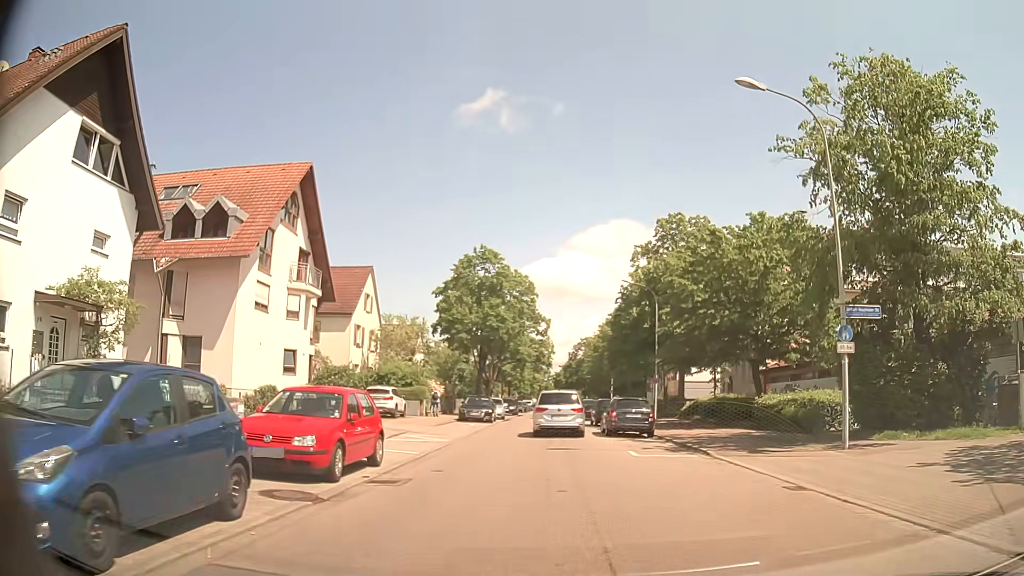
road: residential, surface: asphalt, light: Day
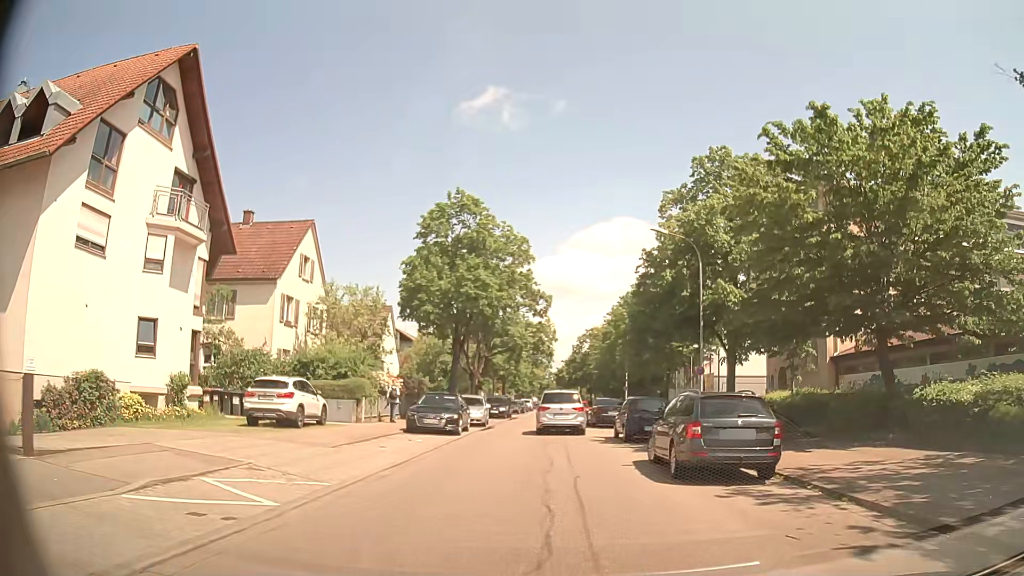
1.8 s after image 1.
(-0.1, +13.4) m; -1°
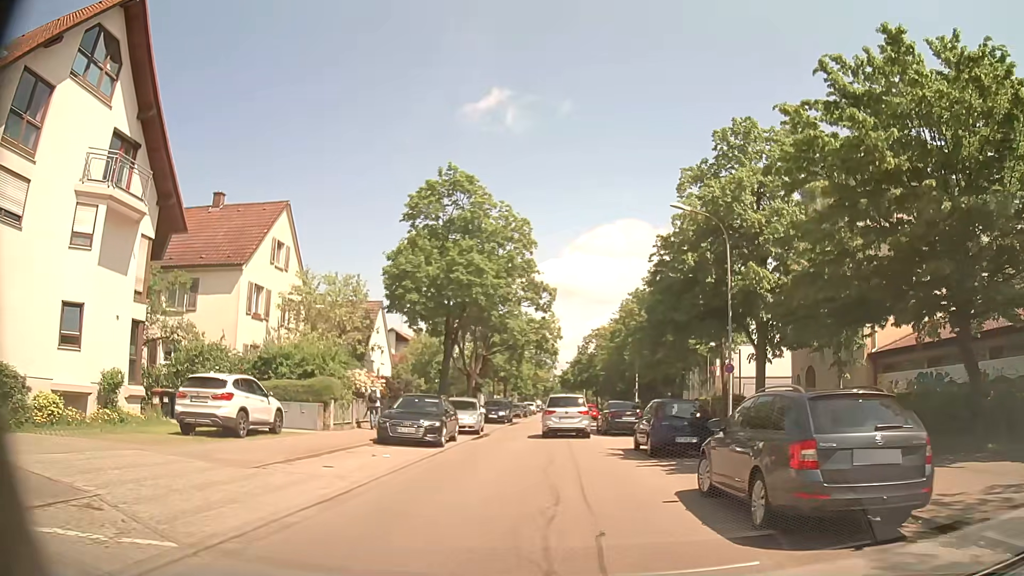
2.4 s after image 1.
(0.0, +4.5) m; 0°
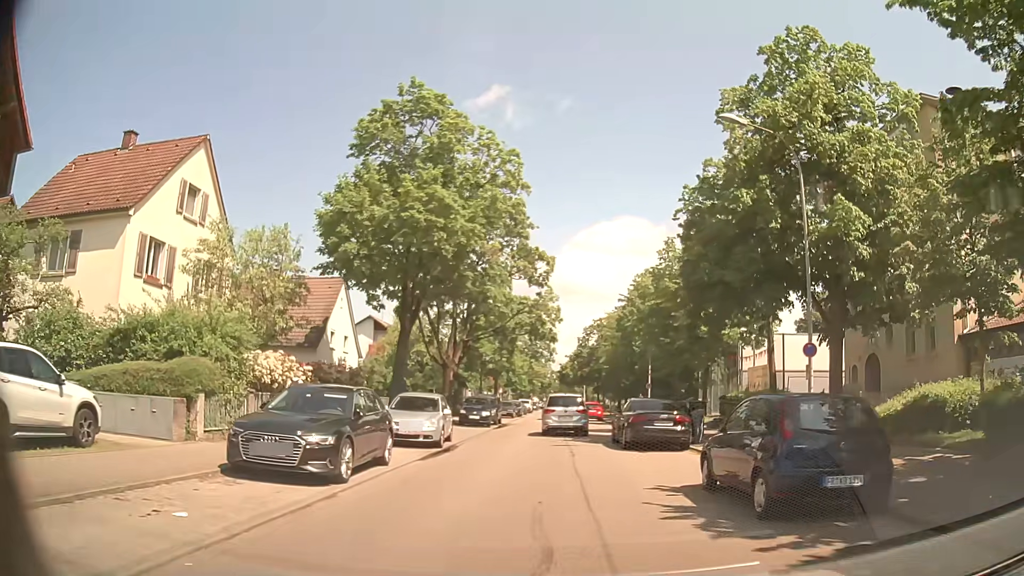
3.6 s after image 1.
(0.0, +9.0) m; -1°
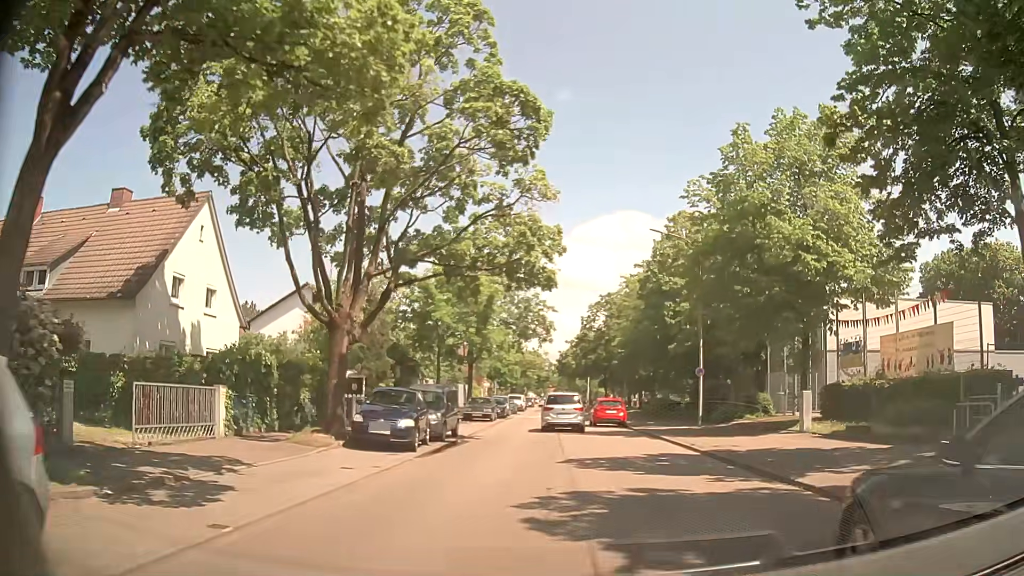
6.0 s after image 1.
(+0.3, +18.0) m; 0°
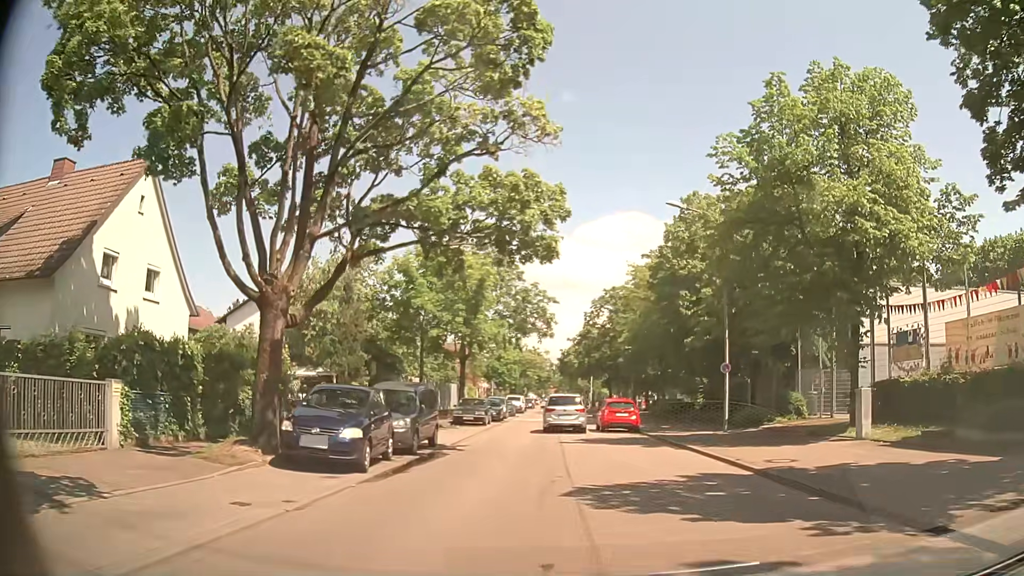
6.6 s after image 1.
(+0.1, +4.5) m; +1°
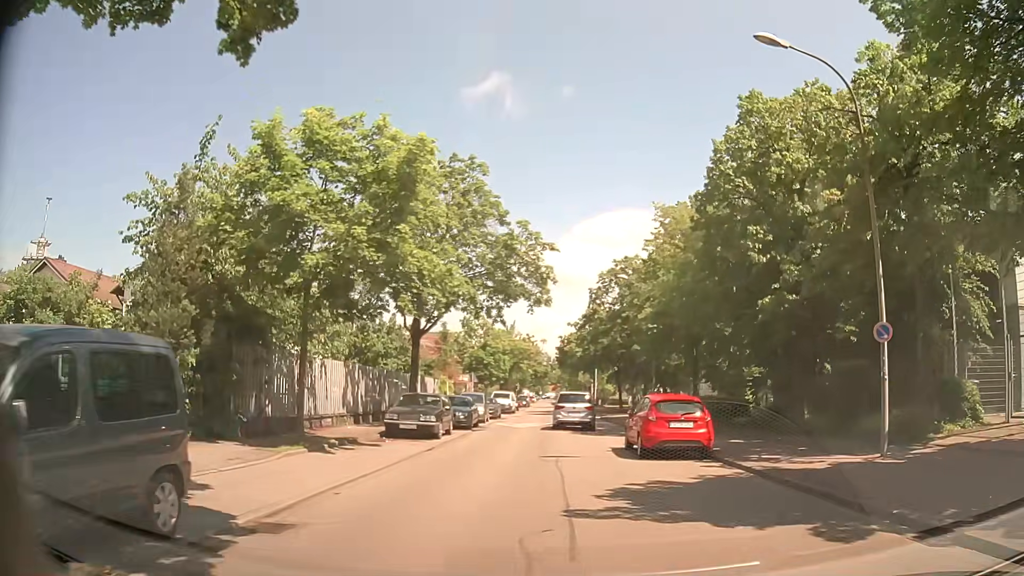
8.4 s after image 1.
(-0.1, +13.6) m; 0°
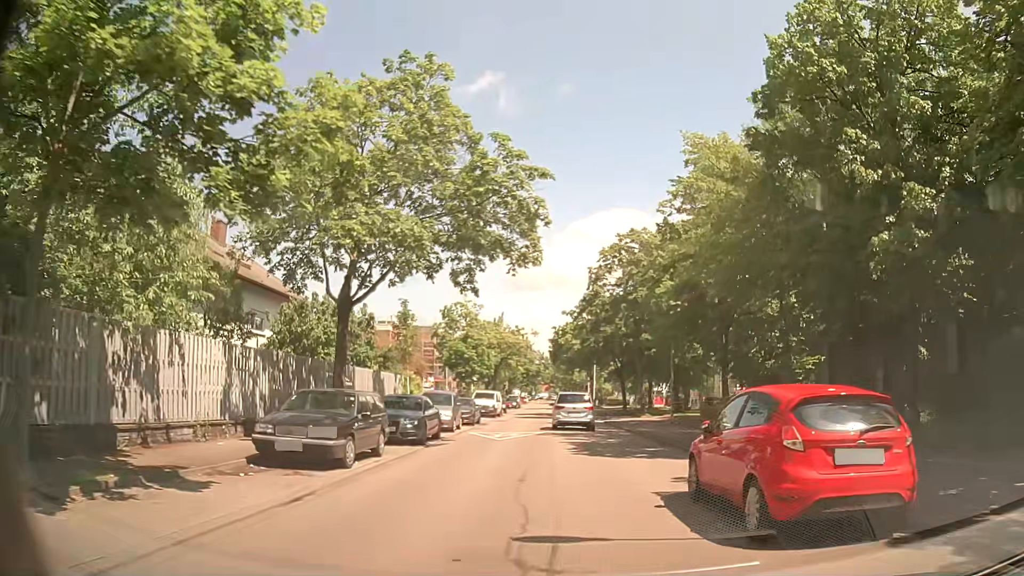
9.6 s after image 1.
(-0.1, +9.1) m; 0°
(0, +10) (0, +20) (+1, +30) (+1, +40) (+1, +50) (+1, +60) (0, +70) (0, +80) (-1, +90) (-1, +100) m
